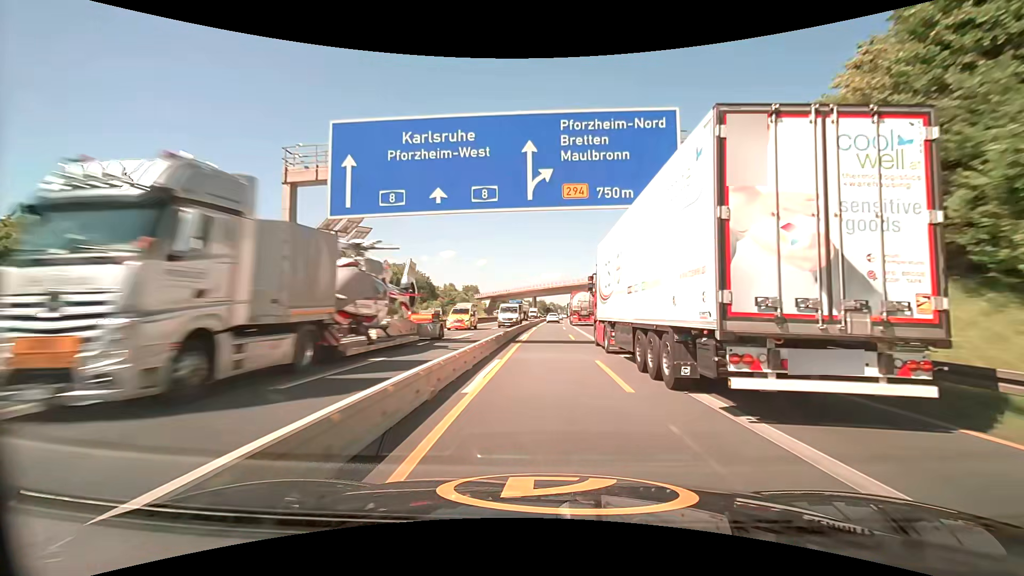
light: Day
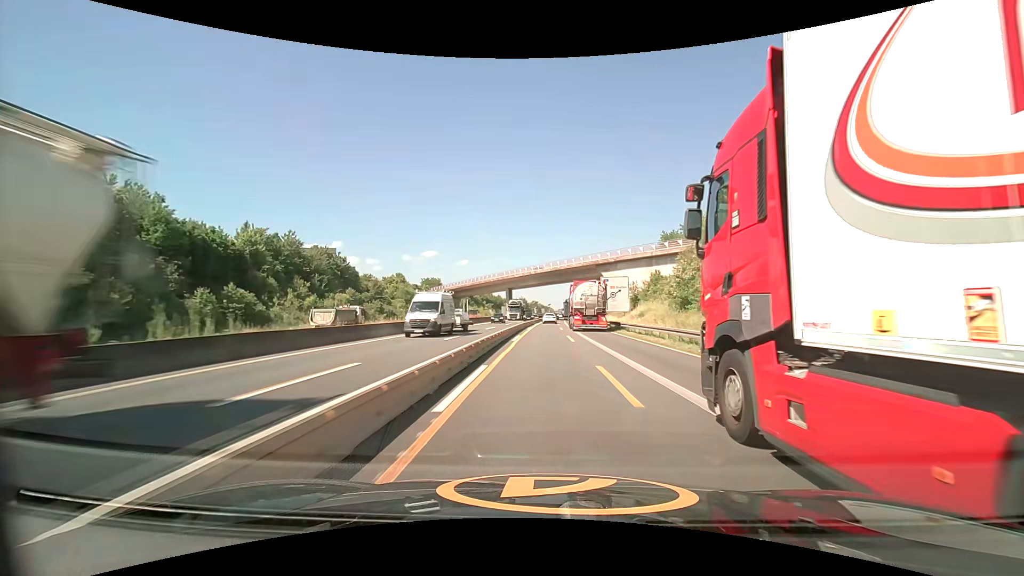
(+0.9, +55.6) m; +2°
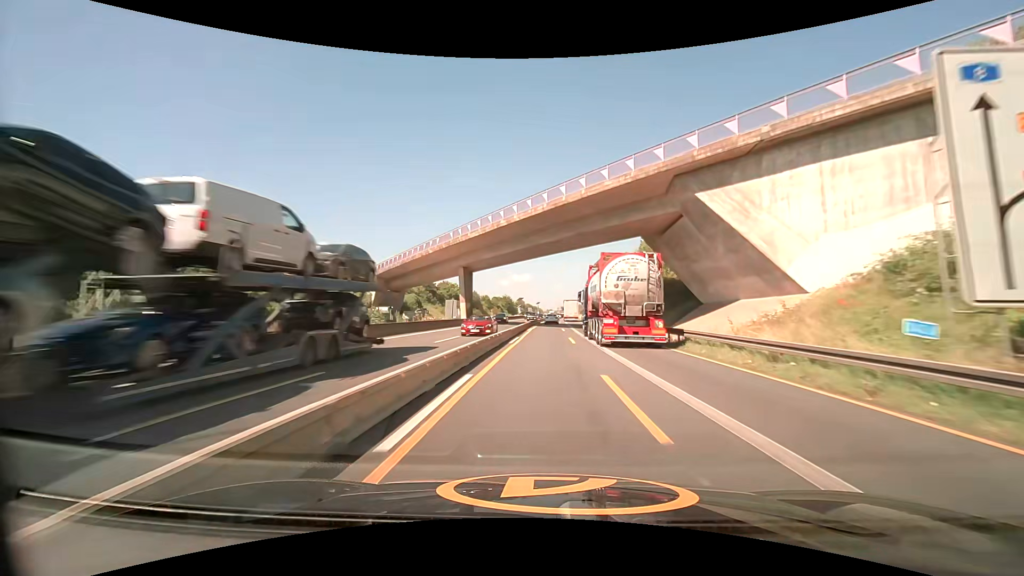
(+0.7, +55.8) m; +1°
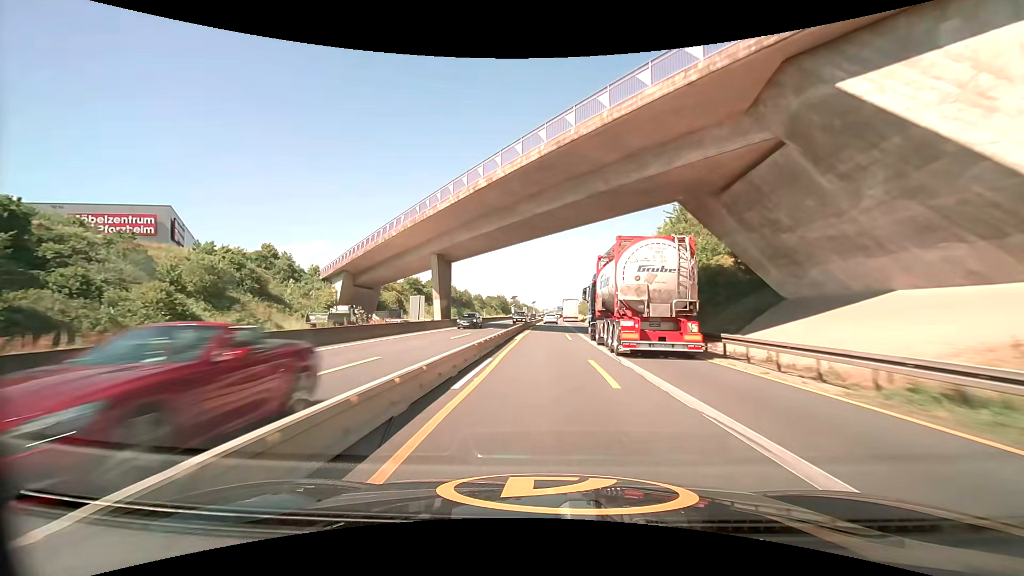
(0.0, +14.0) m; 0°
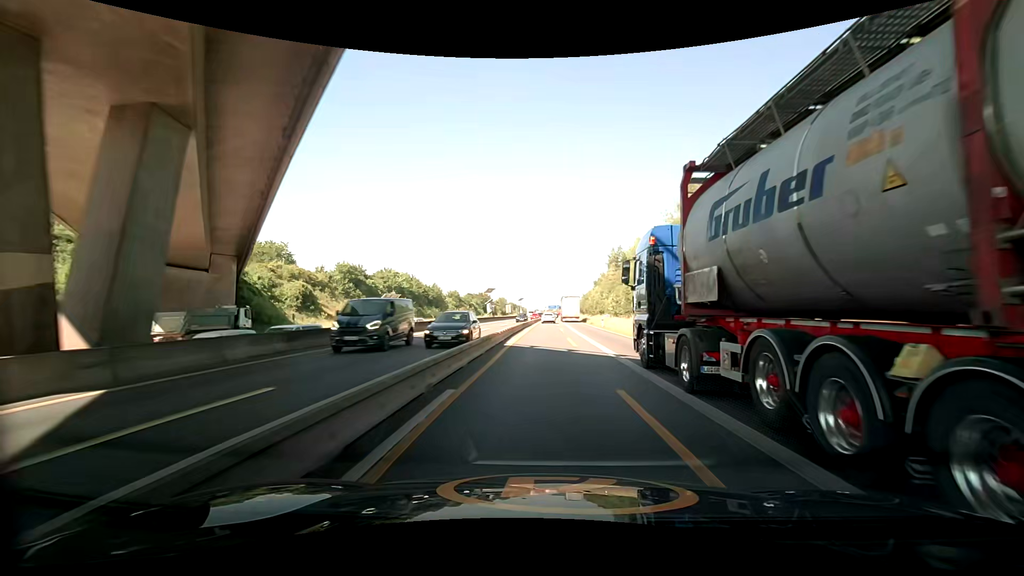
(+0.2, +42.1) m; +1°
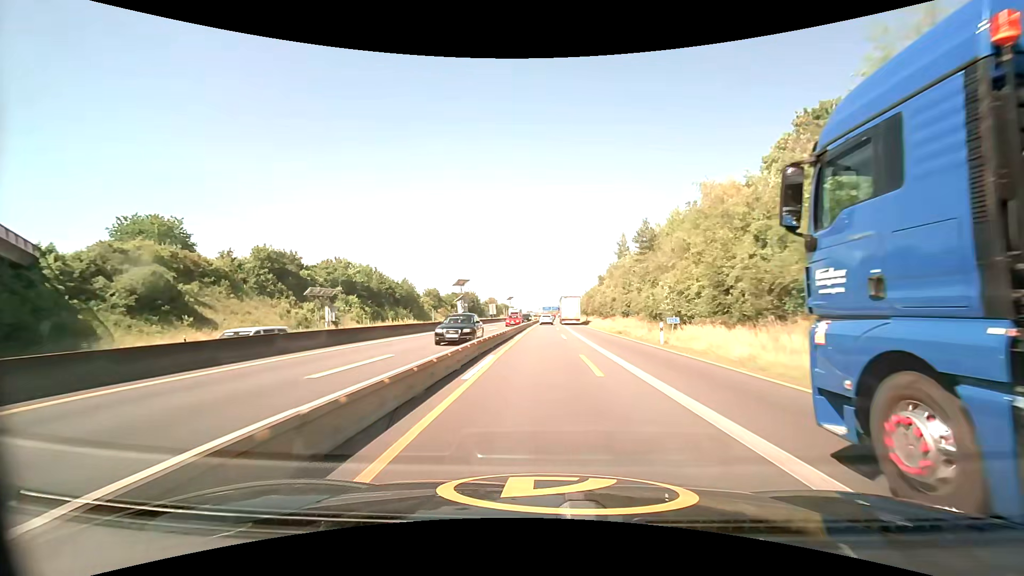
(+0.1, +28.2) m; +1°
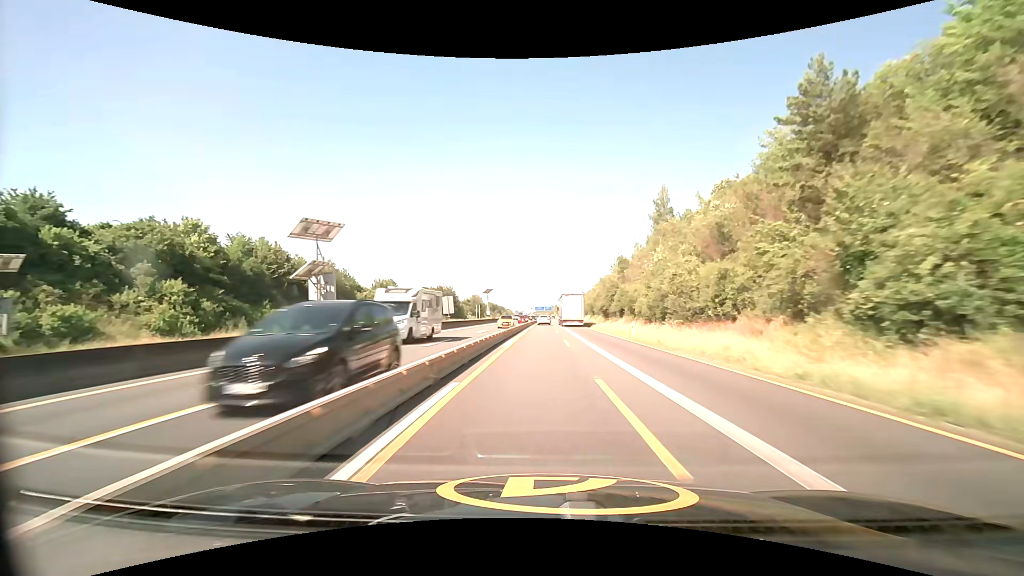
(+0.1, +42.7) m; +1°
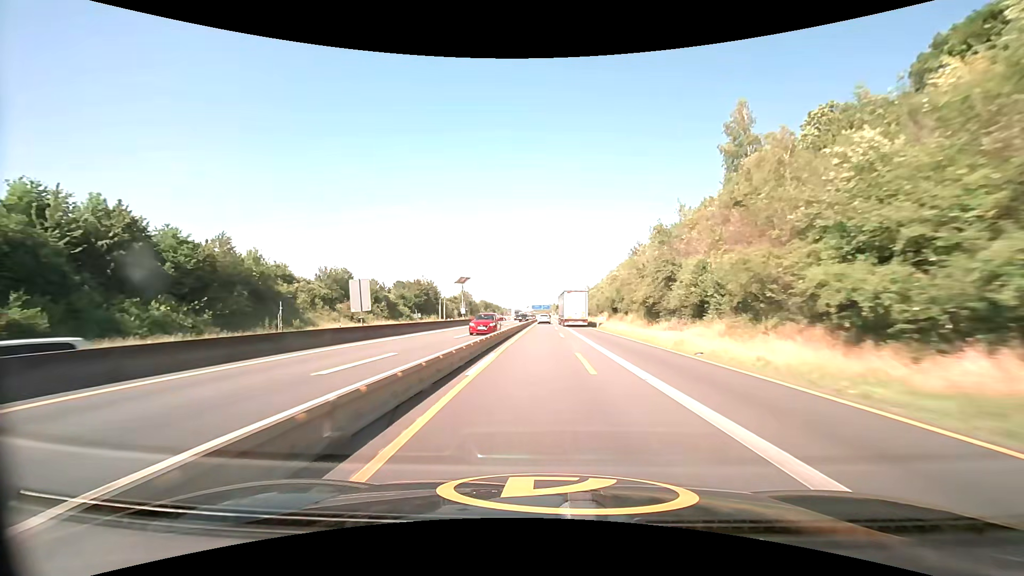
(+0.1, +28.8) m; 0°
(0, +10) (0, +20) (0, +30) (0, +40) (0, +50) (0, +60) (0, +70) (+1, +80) (+1, +90) (+1, +100) m
